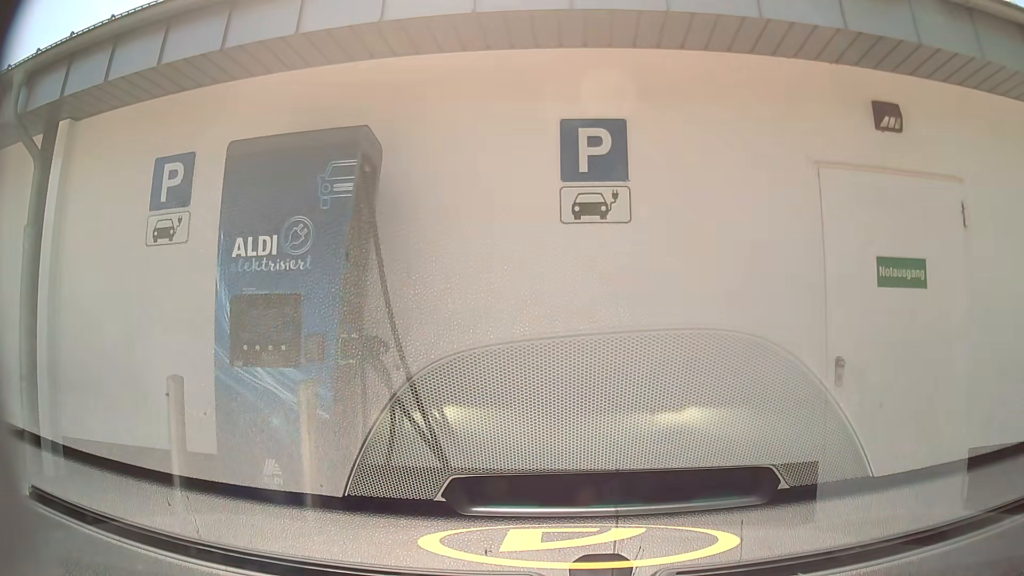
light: Day
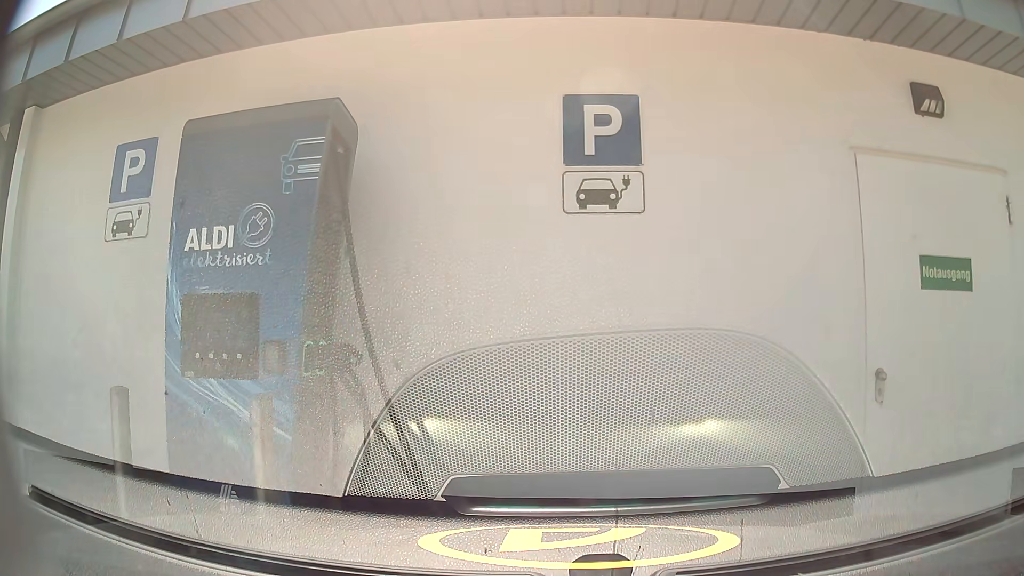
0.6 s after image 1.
(0.0, +0.5) m; 0°
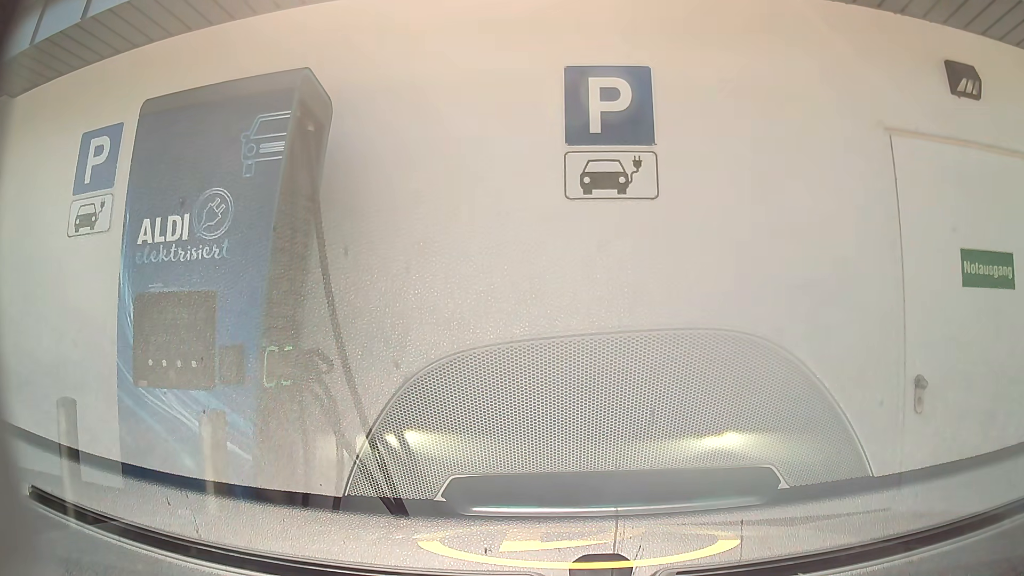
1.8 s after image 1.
(0.0, +0.4) m; 0°
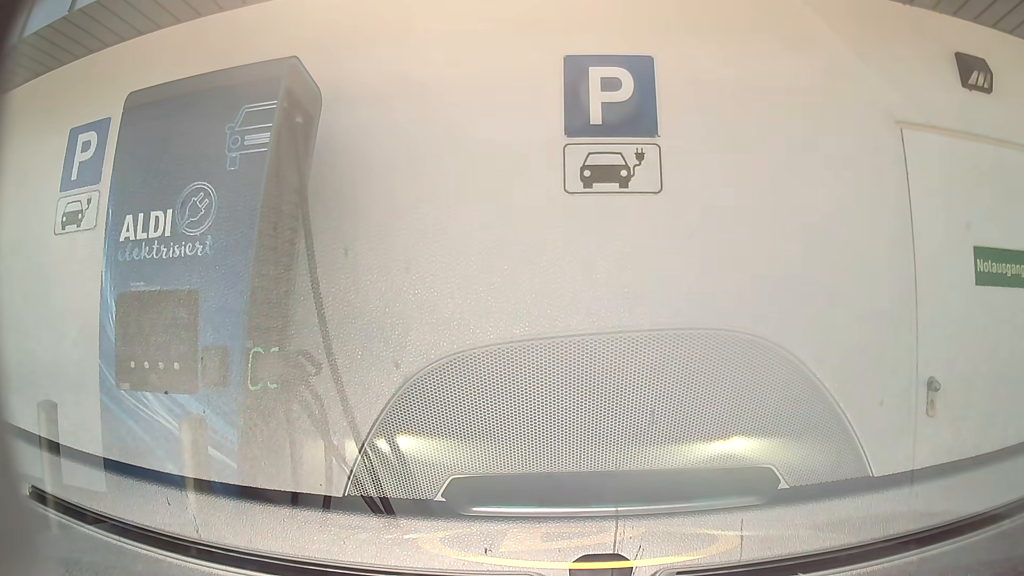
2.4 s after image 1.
(0.0, +0.1) m; 0°
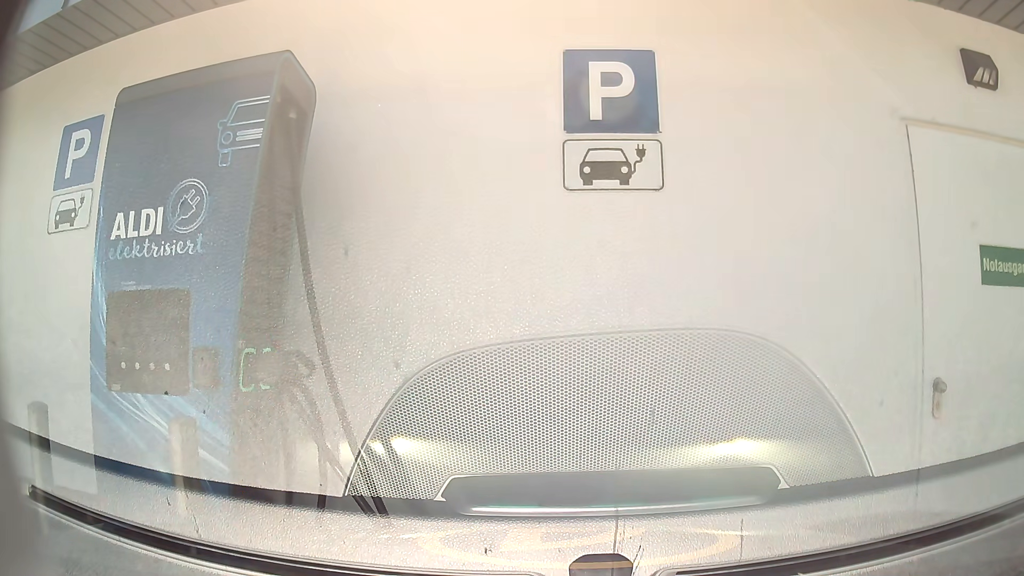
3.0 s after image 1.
(0.0, +0.1) m; 0°
